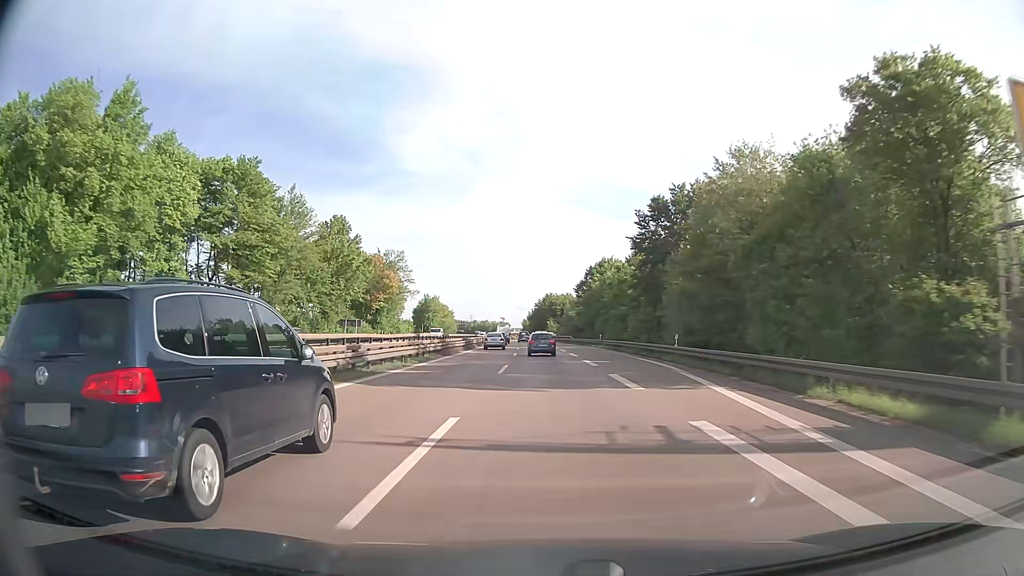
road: trunk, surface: asphalt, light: Day
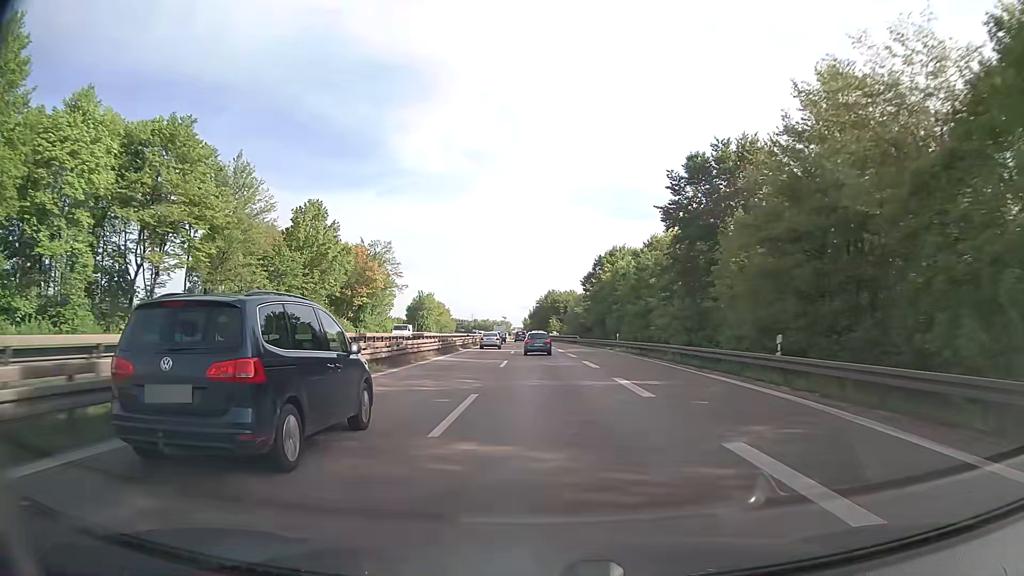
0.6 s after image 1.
(0.0, +14.0) m; 0°
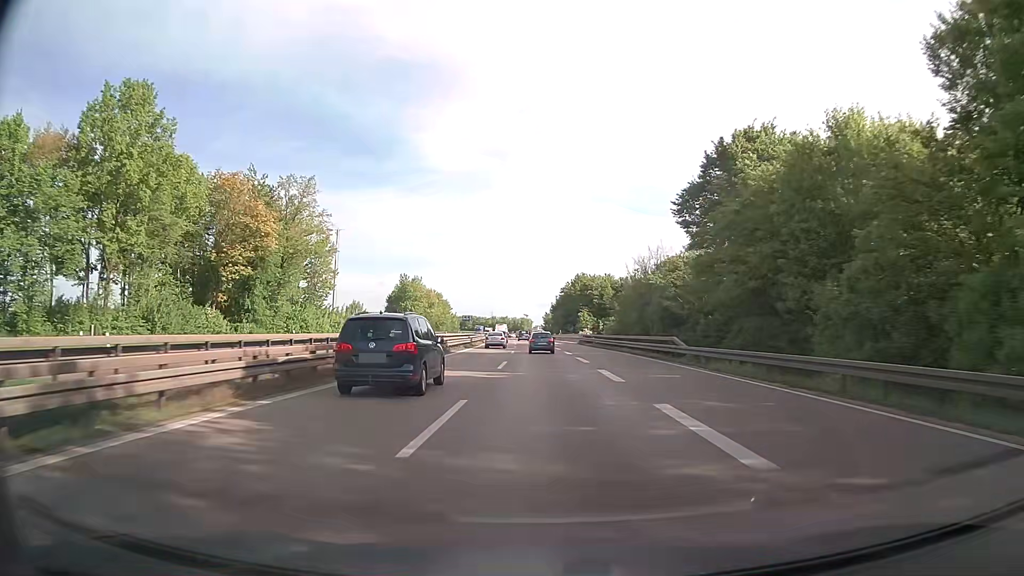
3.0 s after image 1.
(-0.9, +55.6) m; -2°
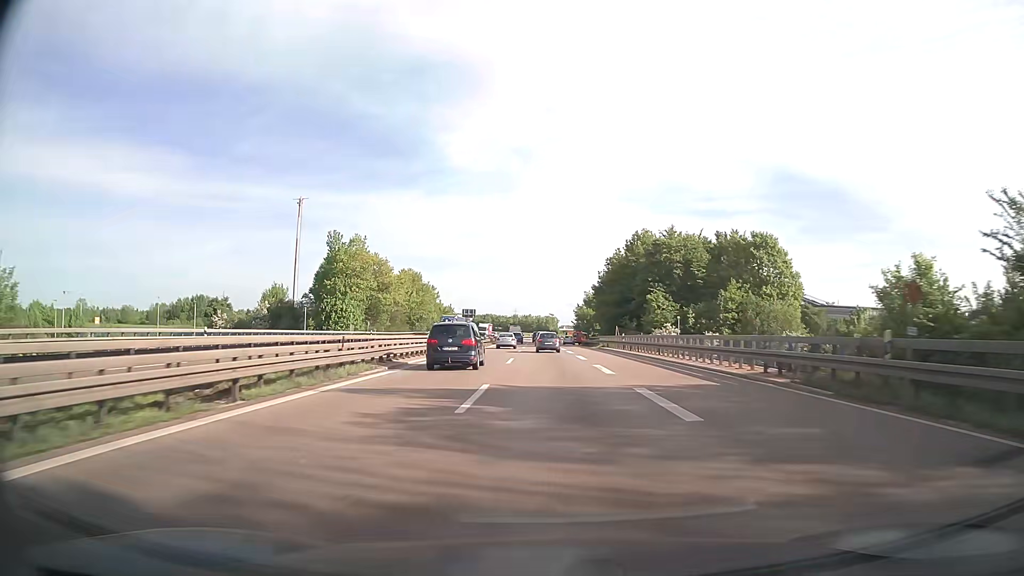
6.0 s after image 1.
(-1.5, +68.1) m; -2°
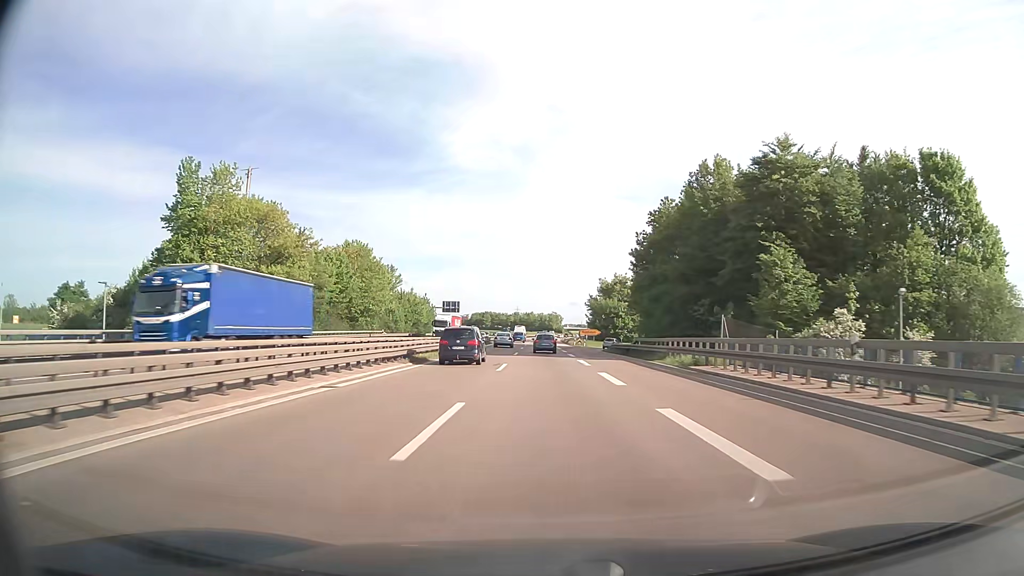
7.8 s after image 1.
(-0.3, +40.1) m; 0°
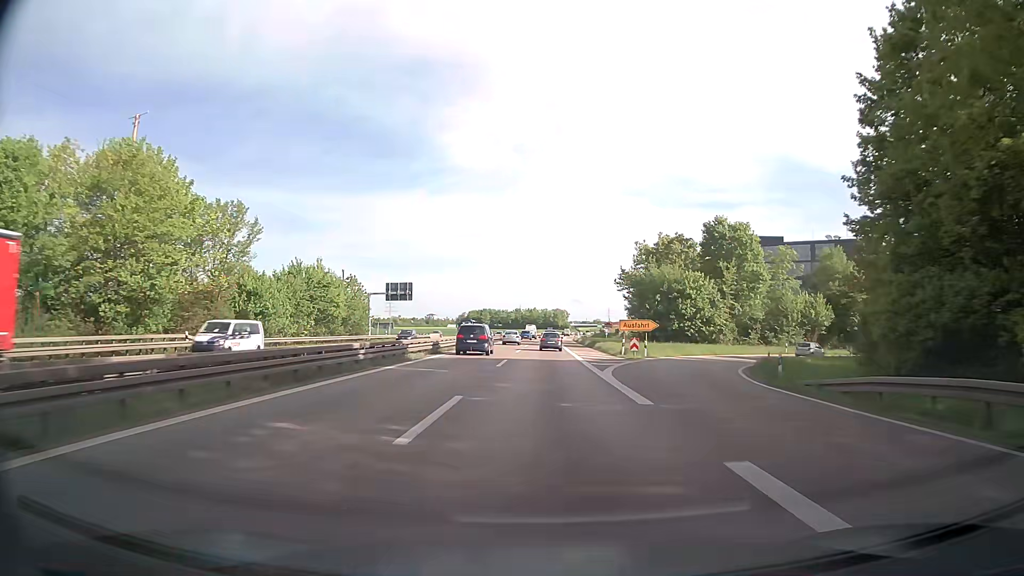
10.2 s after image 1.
(-0.2, +53.2) m; 0°
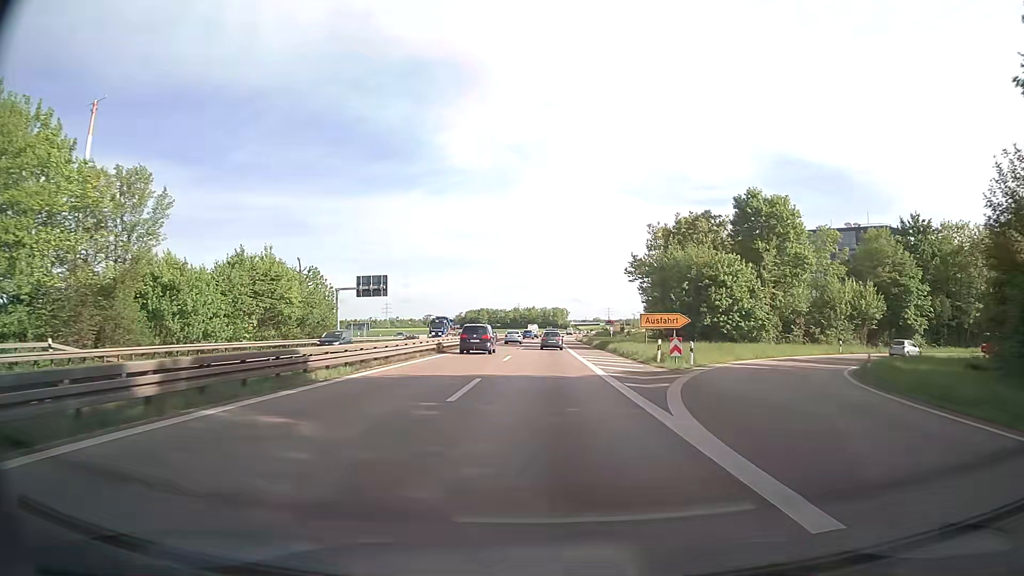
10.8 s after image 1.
(0.0, +13.2) m; 0°
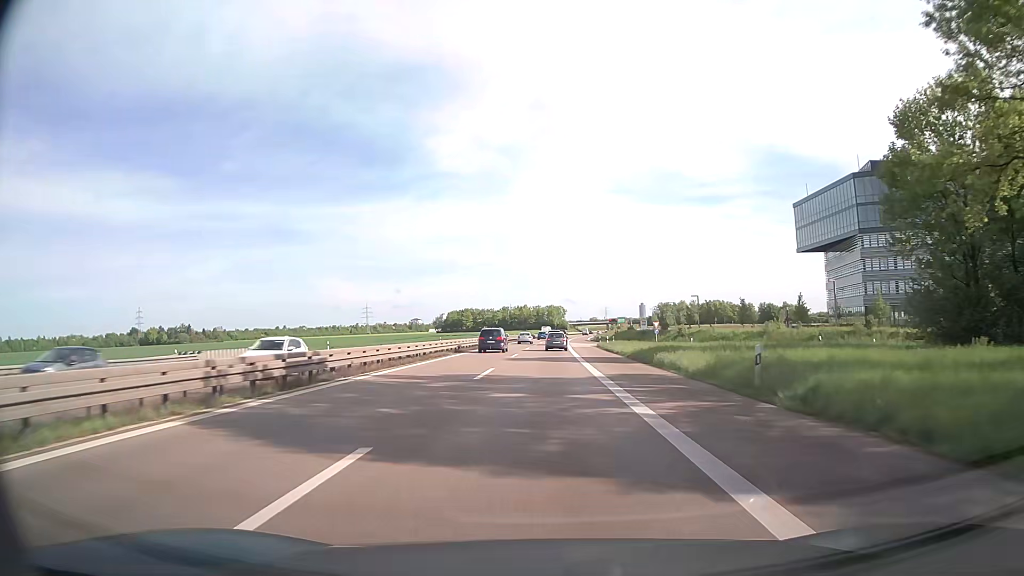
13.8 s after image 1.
(+0.3, +65.1) m; 0°
(0, +10) (0, +20) (0, +30) (0, +40) (0, +50) (0, +60) (+1, +70) (+1, +80) (+1, +90) (+2, +100) m
